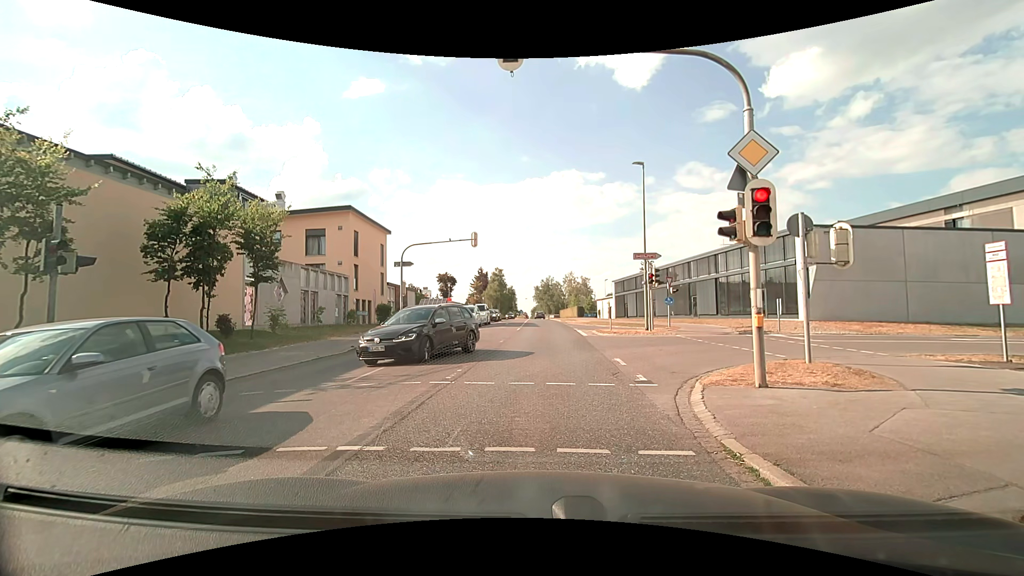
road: secondary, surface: asphalt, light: Day
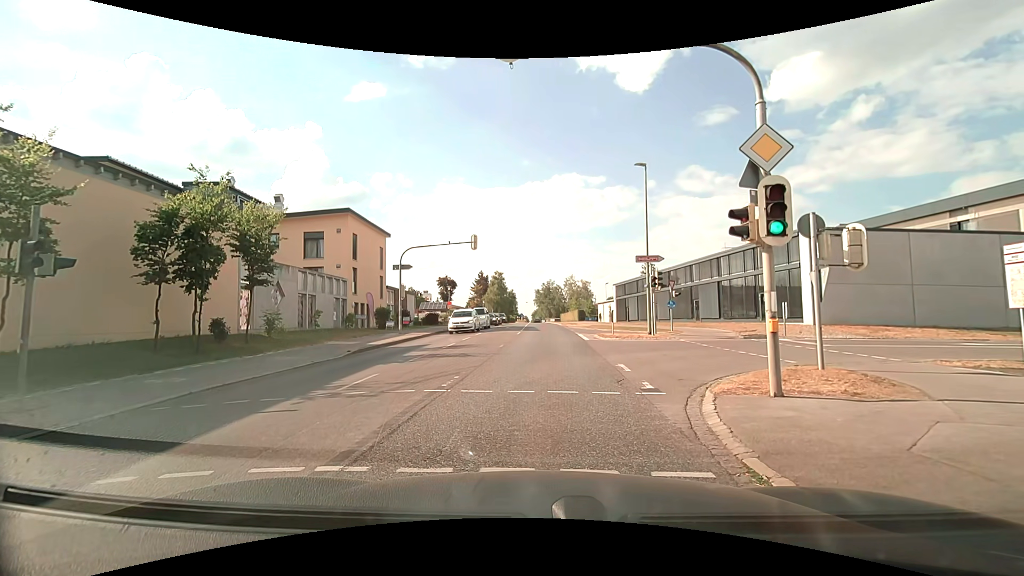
(0.0, +0.6) m; -1°
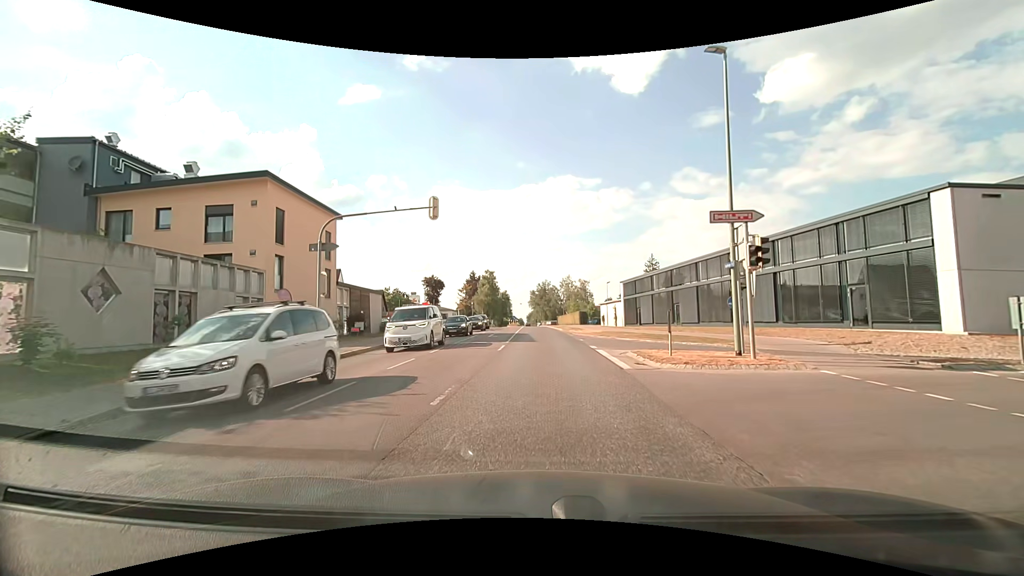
(+0.1, +12.5) m; +1°
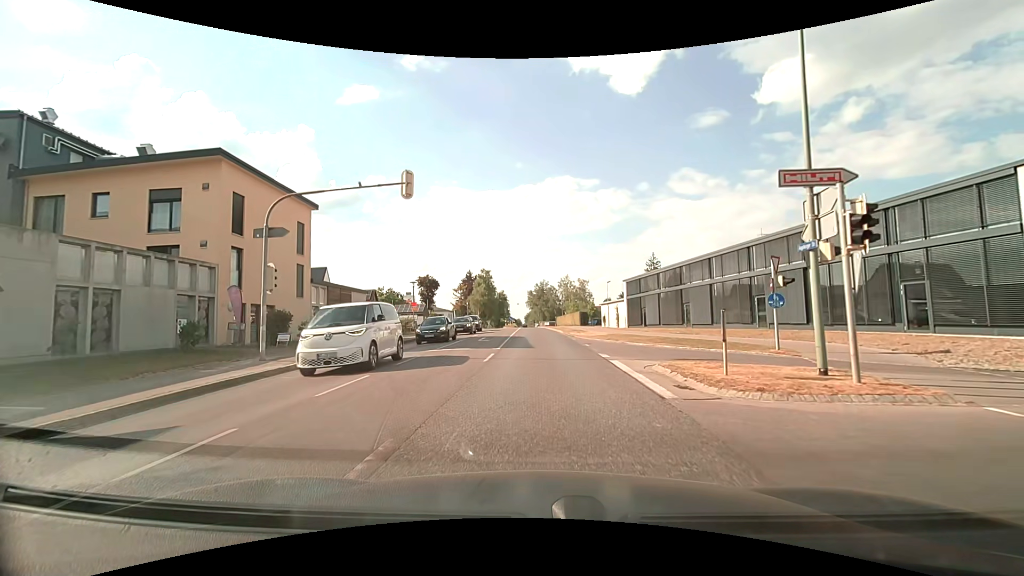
(0.0, +4.3) m; 0°
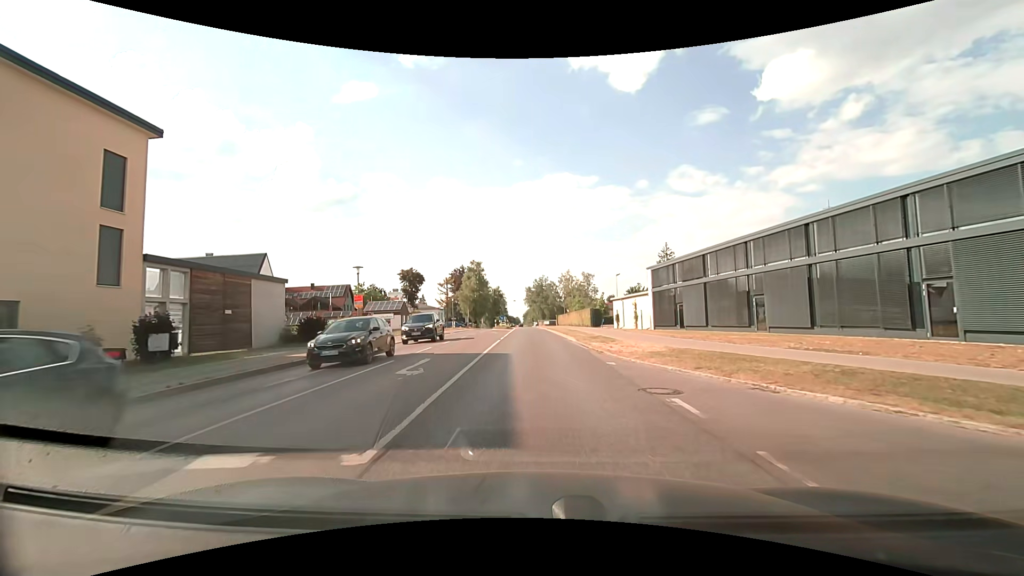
(0.0, +15.7) m; 0°
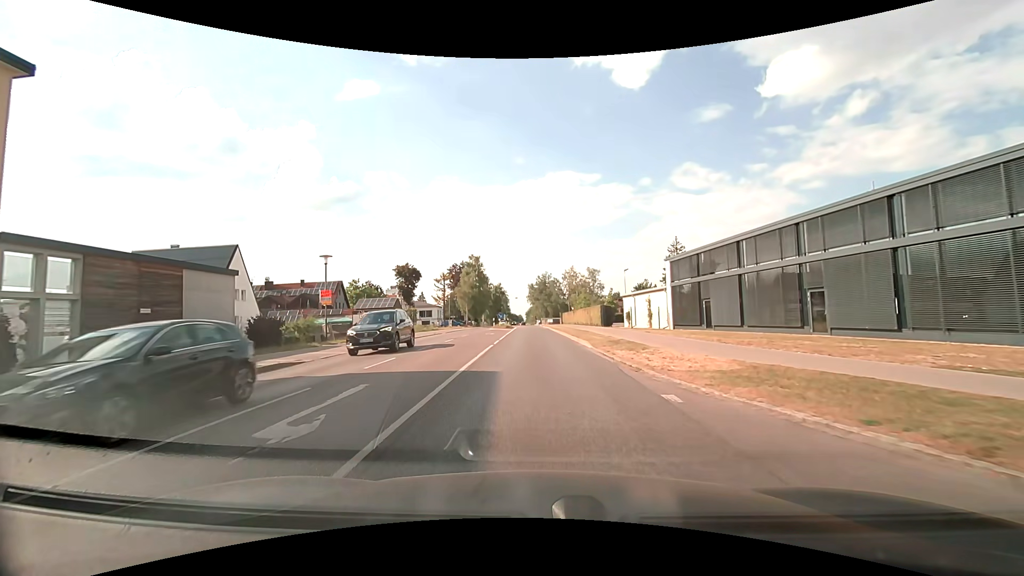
(0.0, +6.1) m; 0°
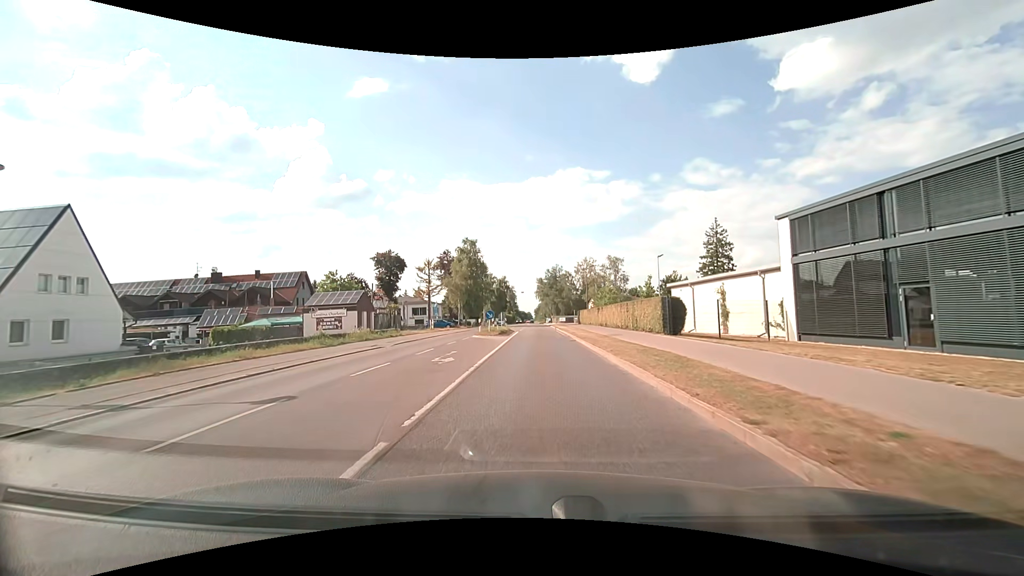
(-0.3, +19.5) m; -1°
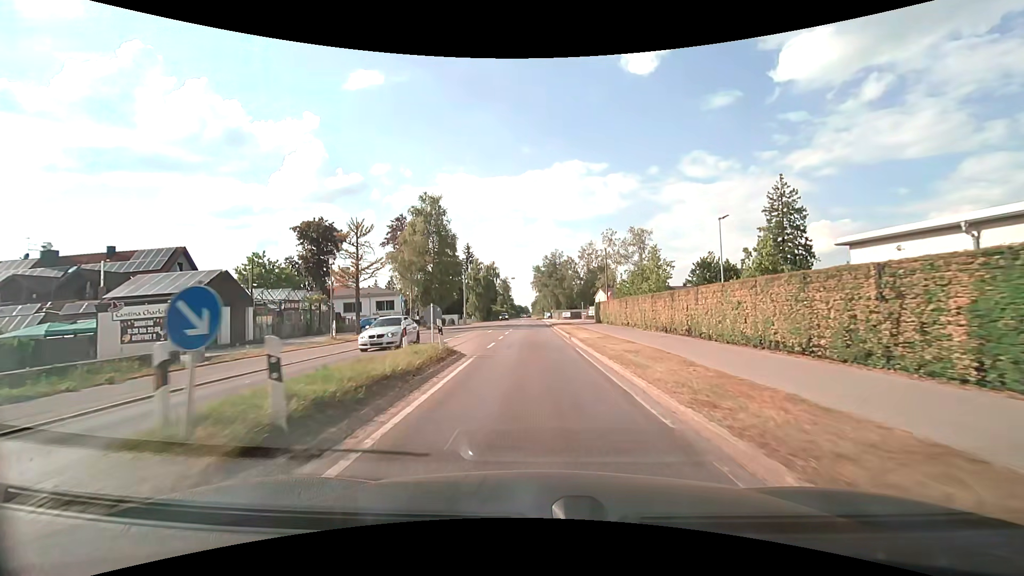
(+0.1, +26.9) m; 0°
(0, +10) (0, +20) (0, +30) (-1, +40) (-1, +50) (-1, +60) (-1, +70) (-1, +80) (-1, +90) (-2, +100) m
